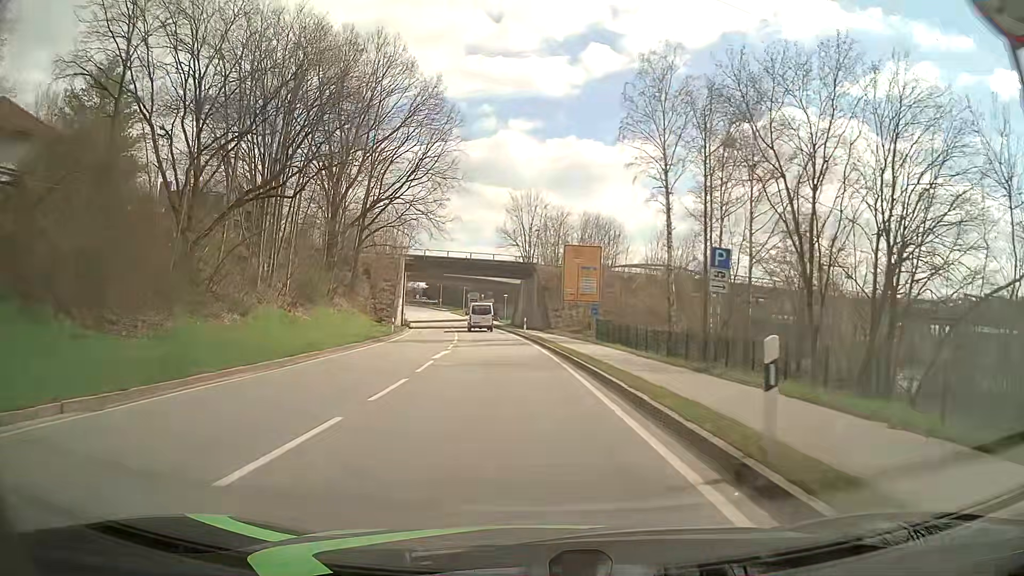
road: primary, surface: asphalt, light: Day
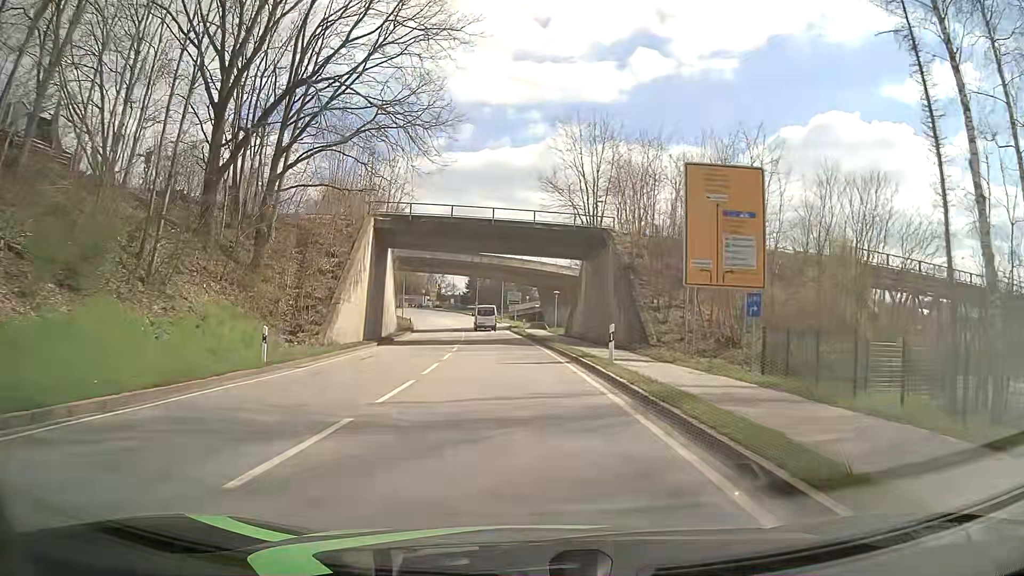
(-1.2, +30.3) m; -4°
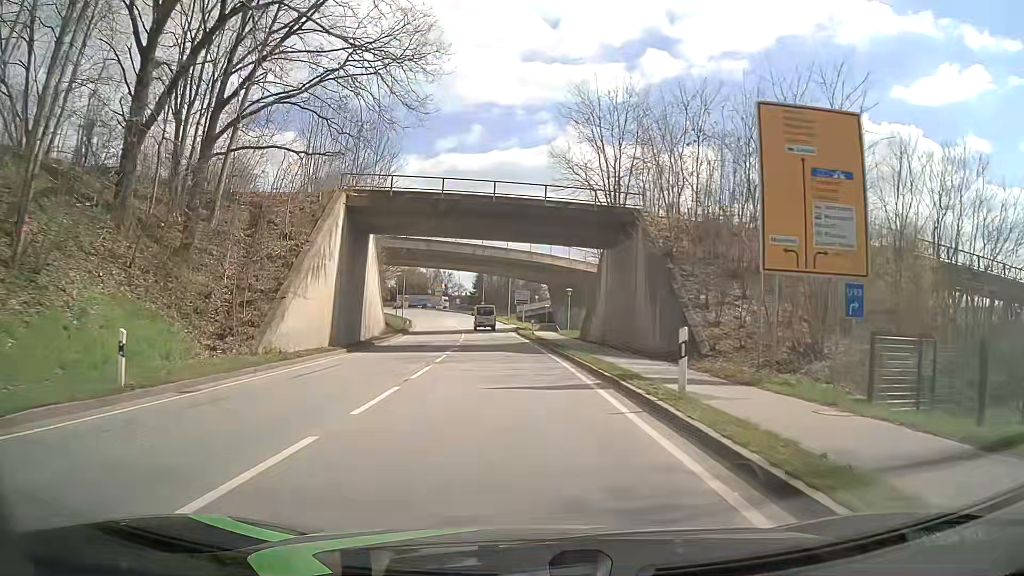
(-0.1, +7.6) m; -1°
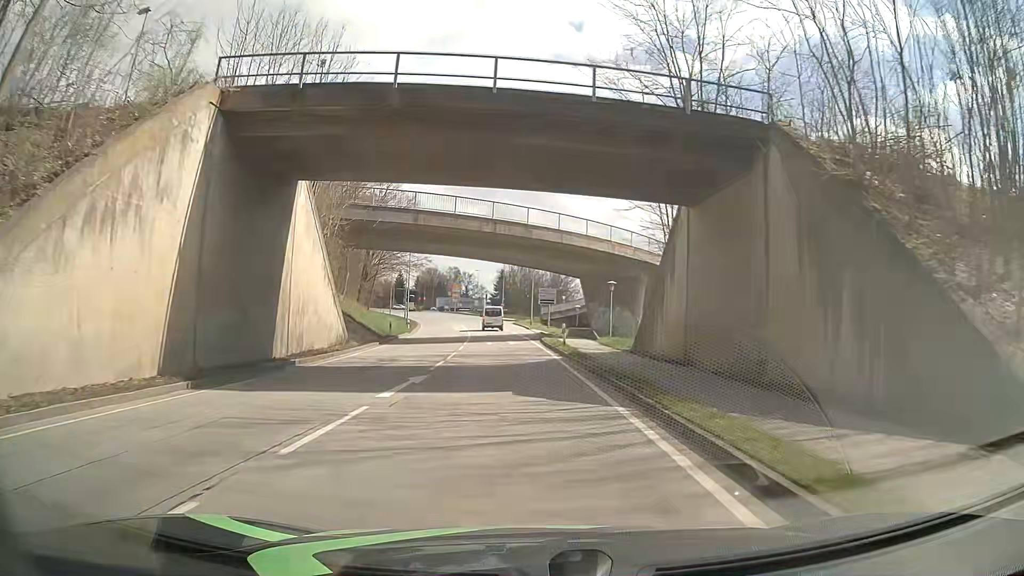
(-0.3, +15.2) m; -3°
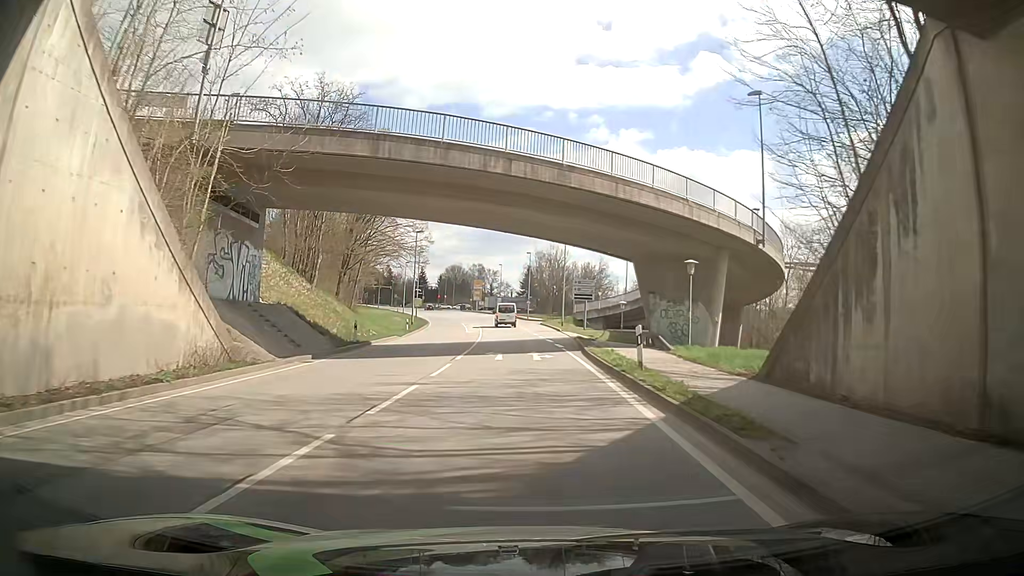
(-0.2, +15.2) m; -2°
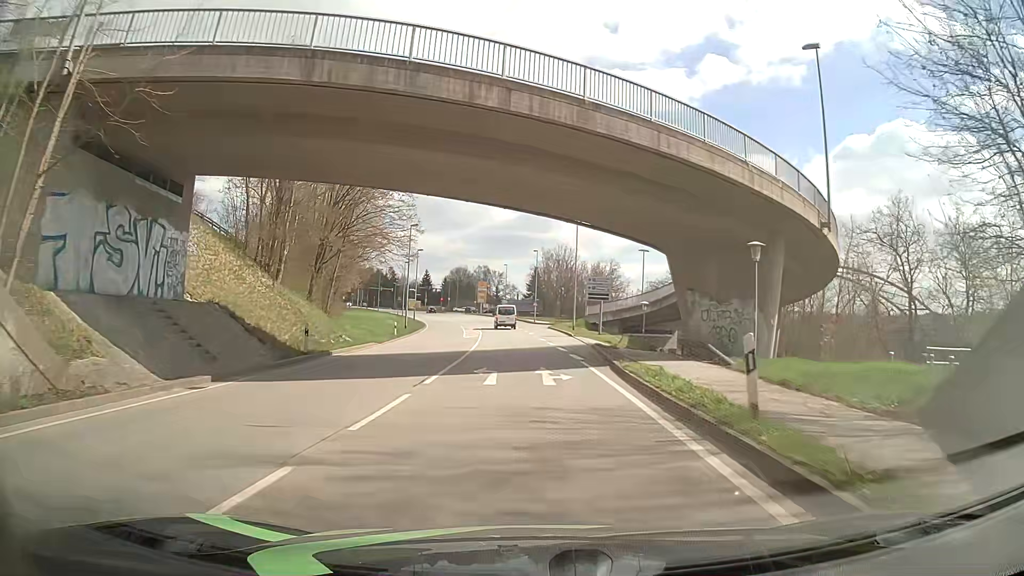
(-0.2, +7.6) m; -2°
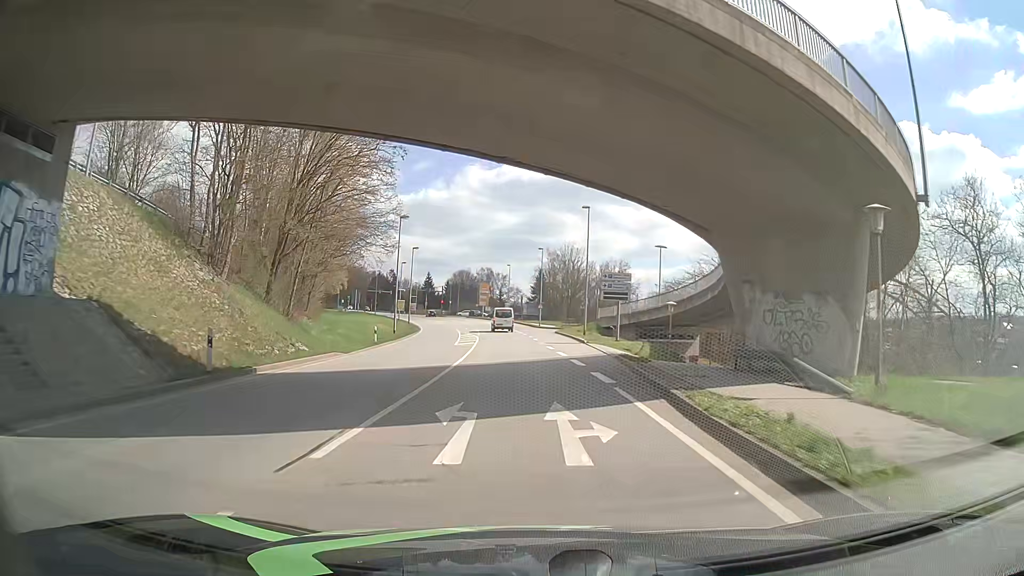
(0.0, +7.6) m; +1°
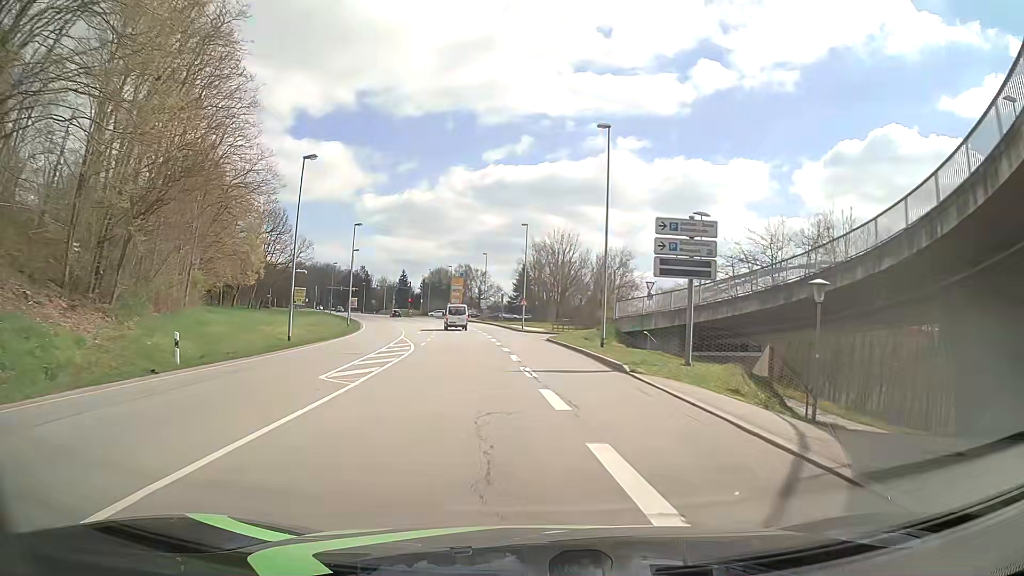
(+0.2, +22.7) m; +2°
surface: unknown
